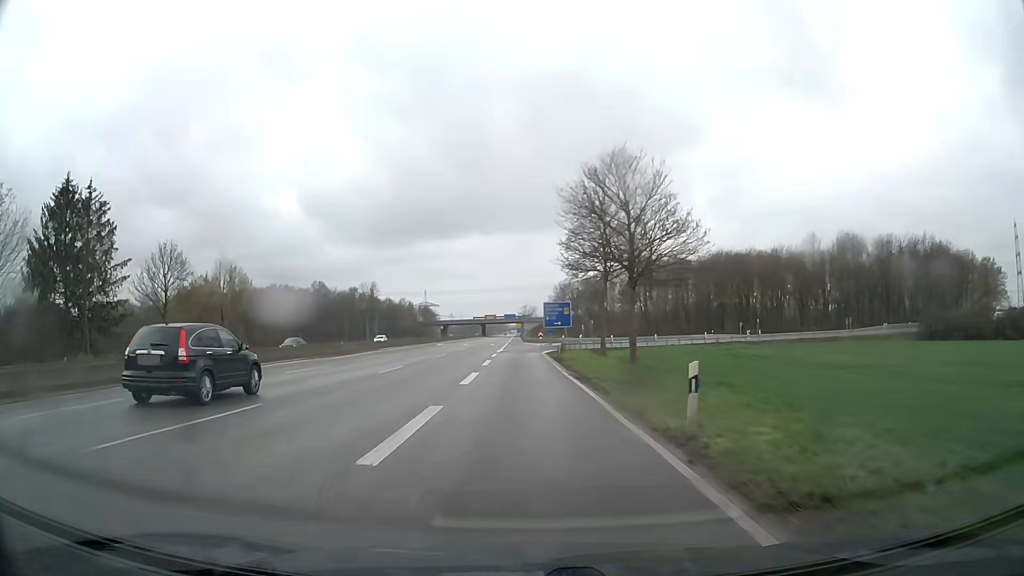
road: trunk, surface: asphalt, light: Day
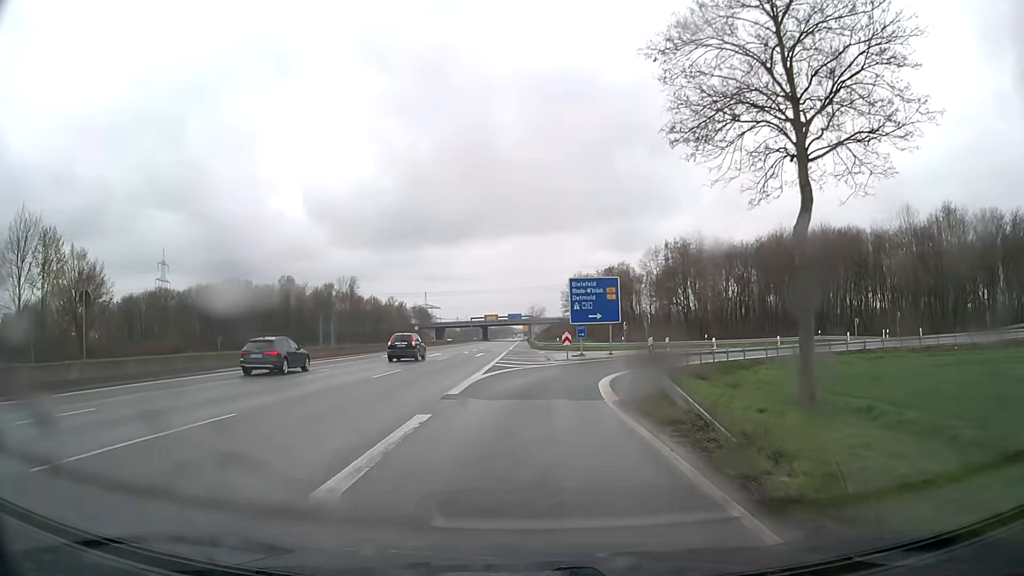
(-0.6, +37.0) m; -1°
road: motorway_link
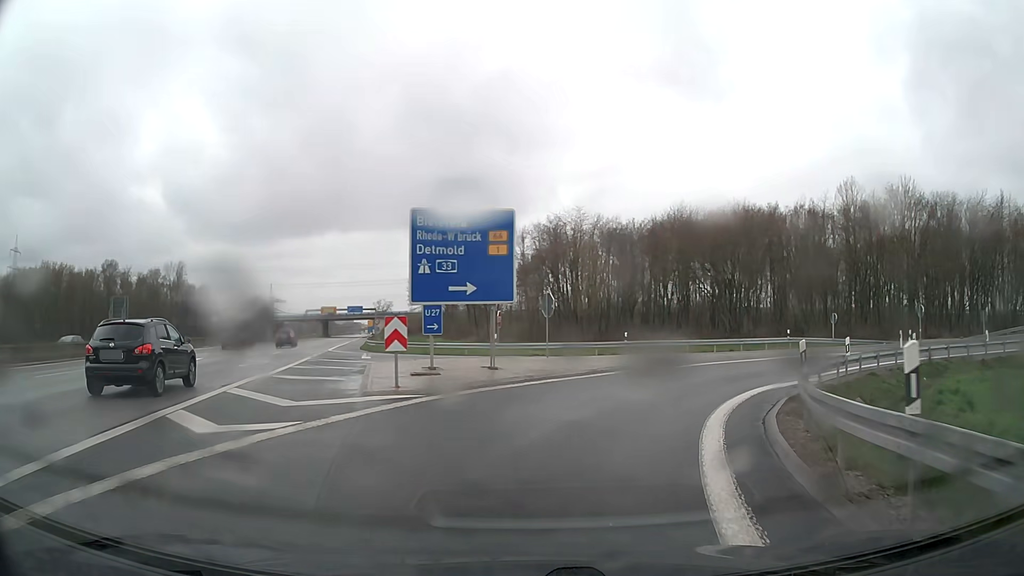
(+1.2, +23.3) m; +11°
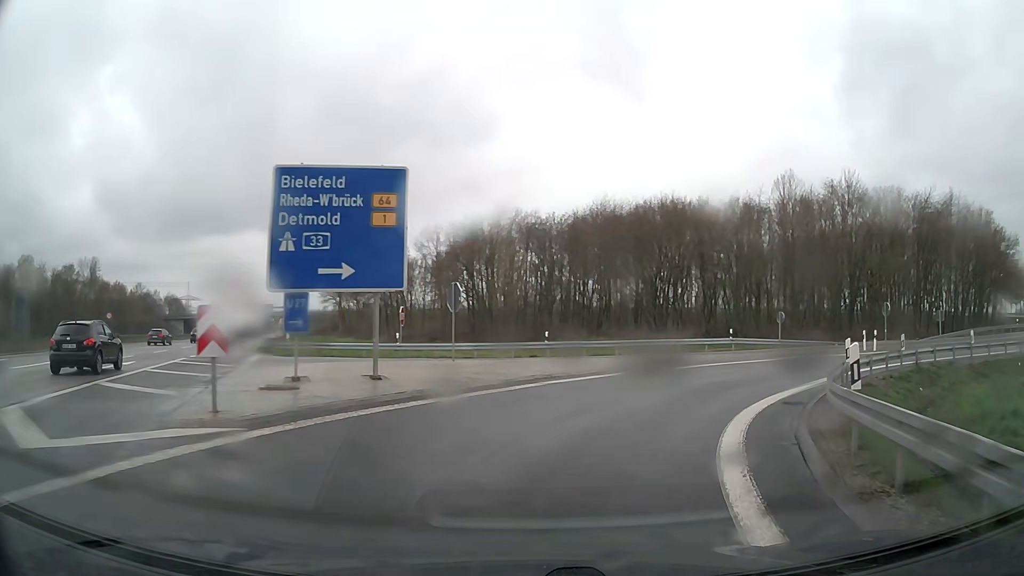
(+0.4, +5.4) m; +8°
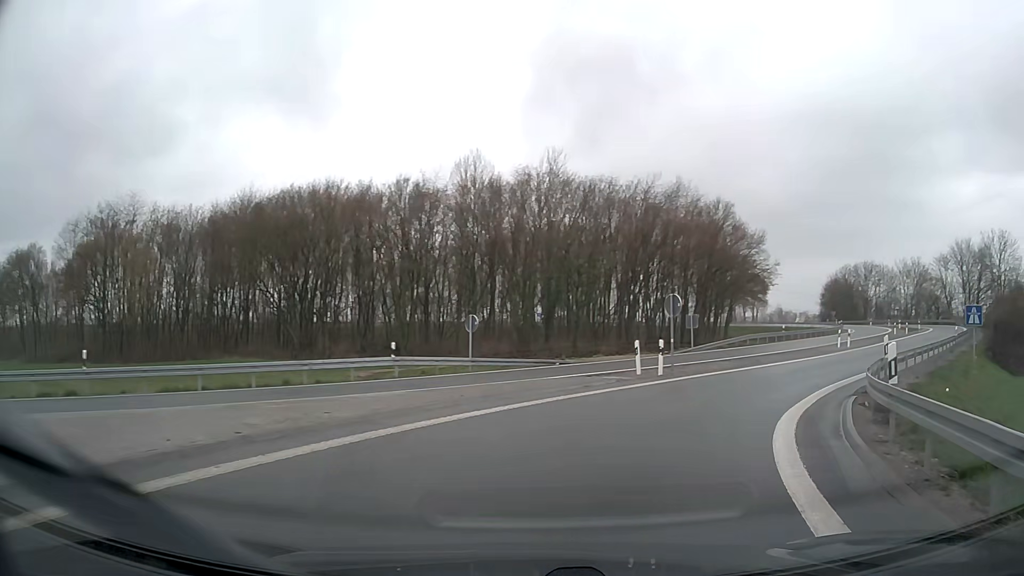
(+4.0, +16.0) m; +28°
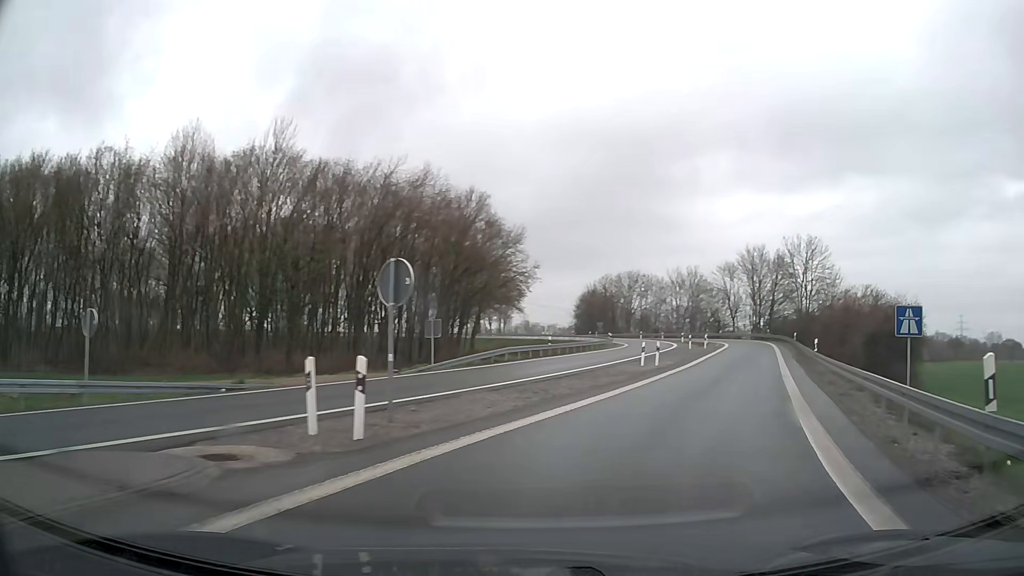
(+2.3, +12.0) m; +22°
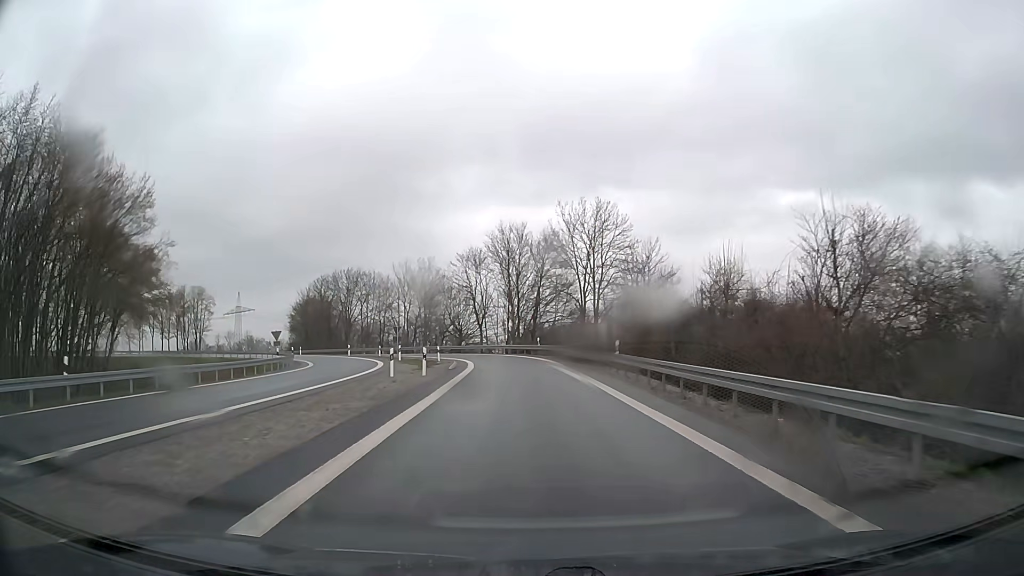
(+8.3, +27.9) m; +23°
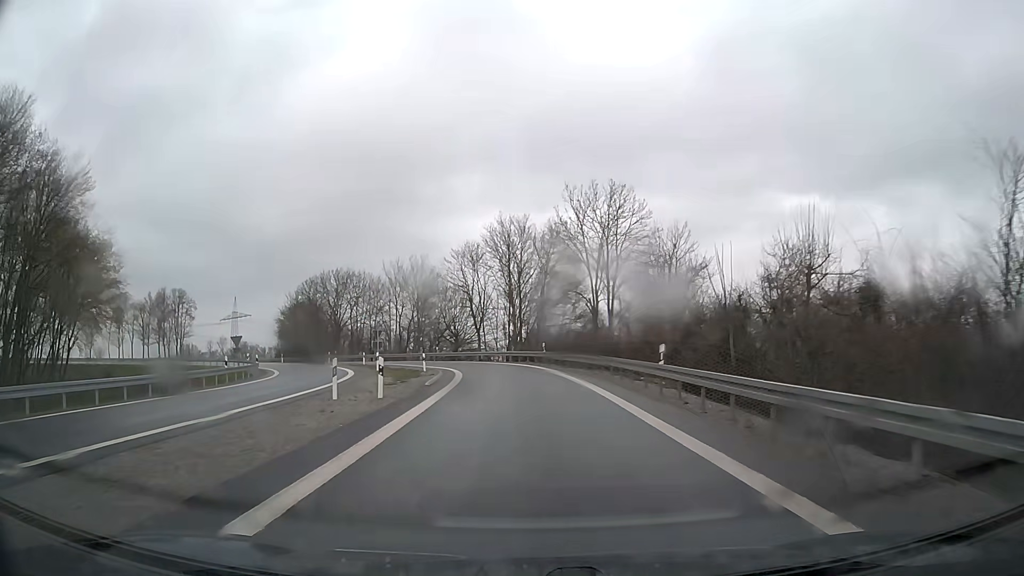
(0.0, +8.3) m; 0°
(0, +10) (-1, +20) (-1, +30) (-3, +40) (-5, +50) (-9, +59) (-14, +67) (-20, +75) (-27, +83) (-34, +90) m
